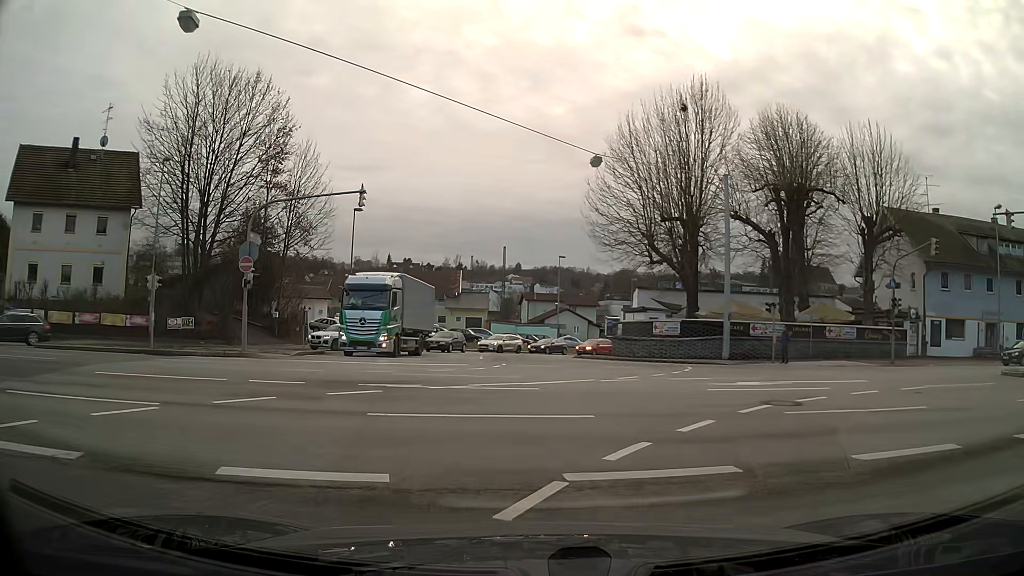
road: primary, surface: asphalt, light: Day
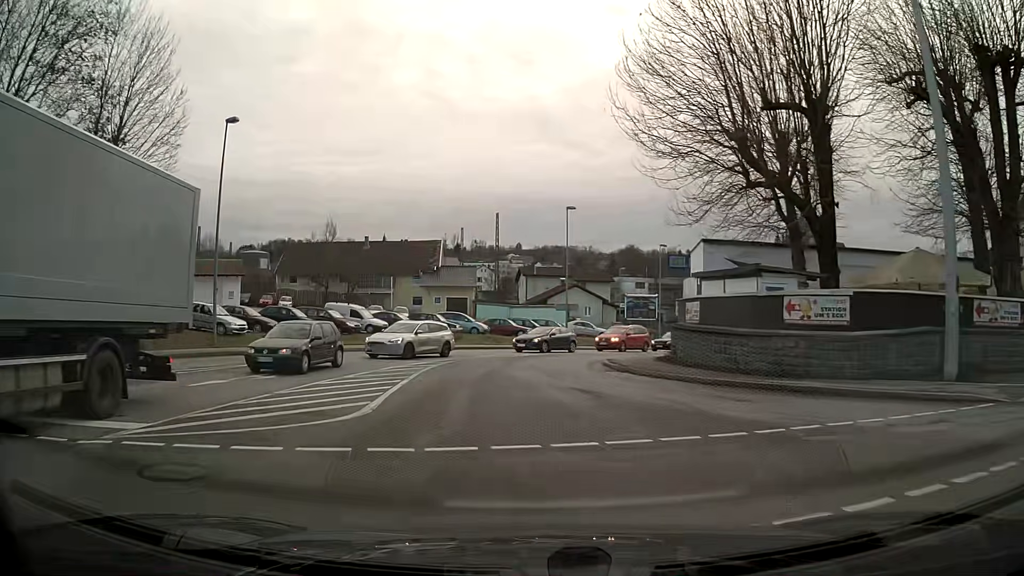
(+0.1, +21.9) m; -1°
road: tertiary
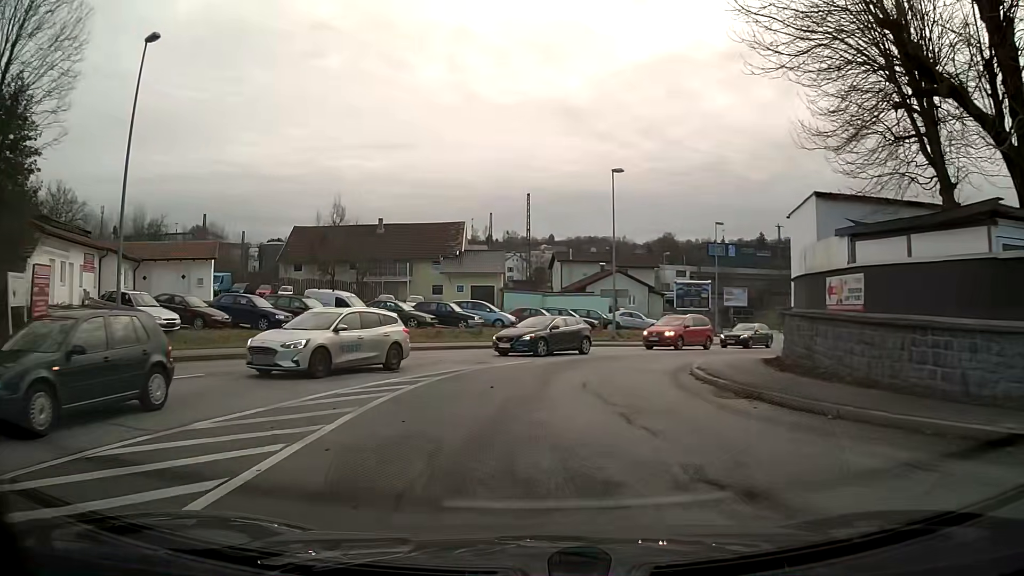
(-0.2, +9.8) m; -2°
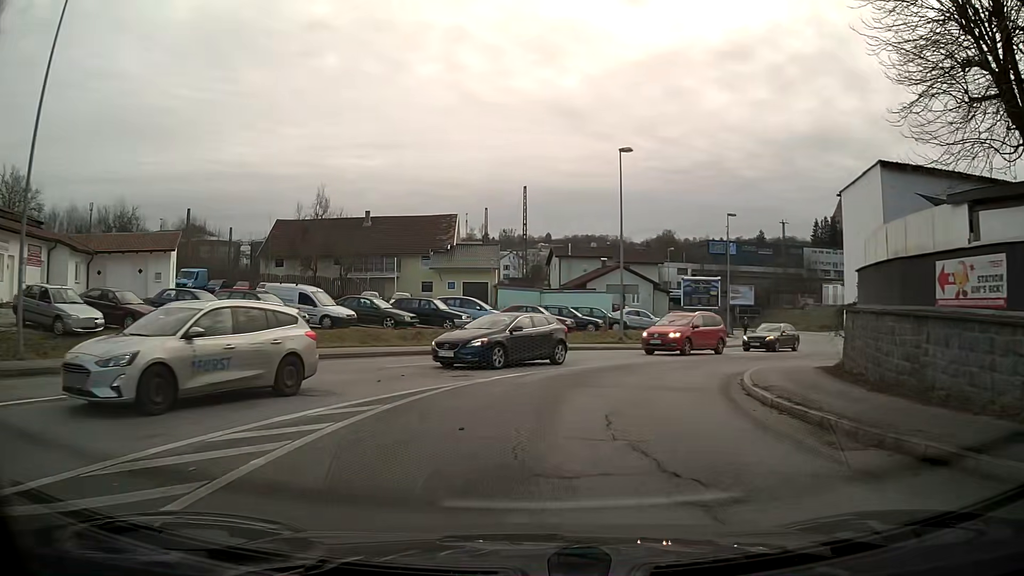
(0.0, +4.8) m; +1°
